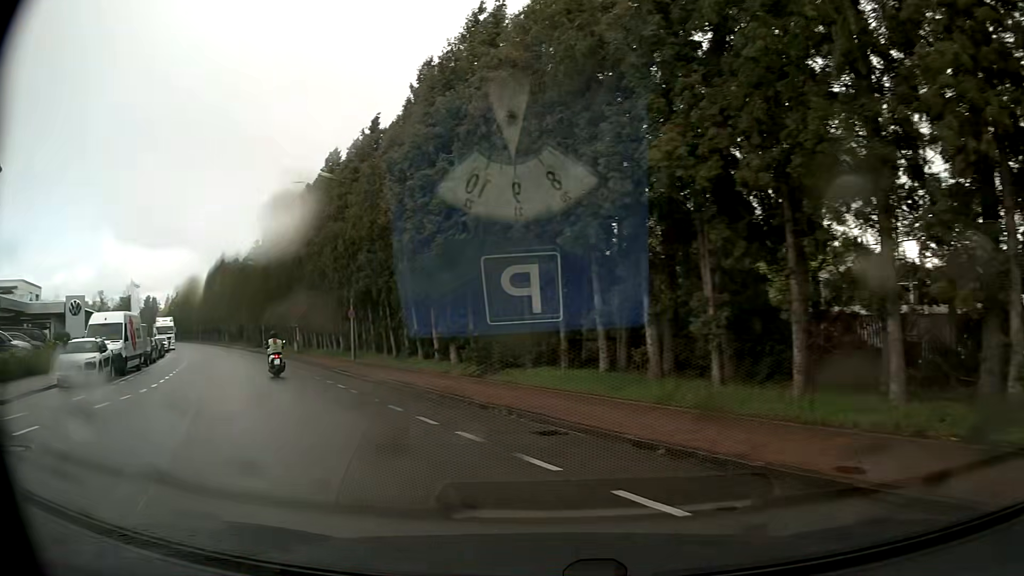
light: Day
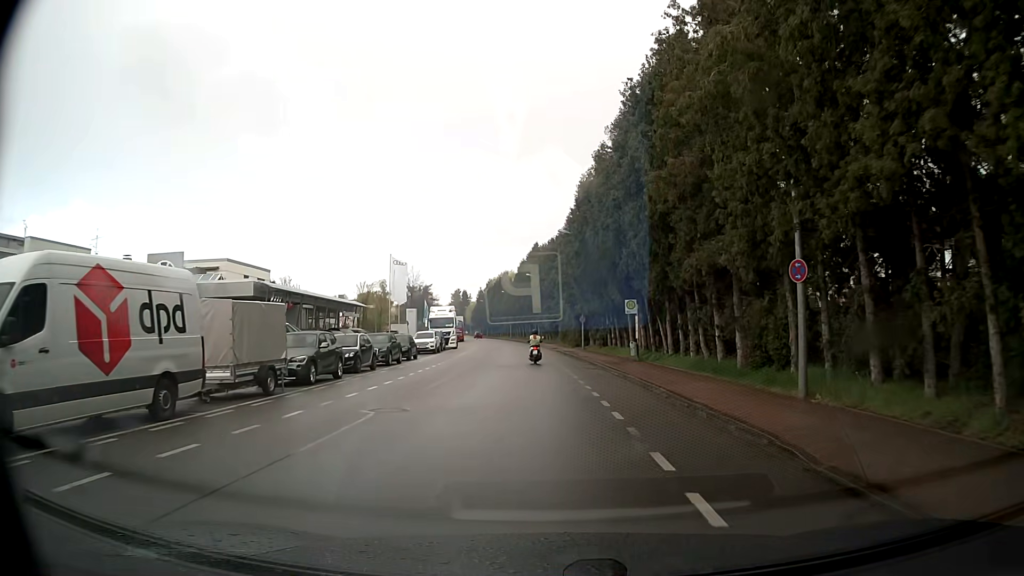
(-7.9, +20.5) m; -29°
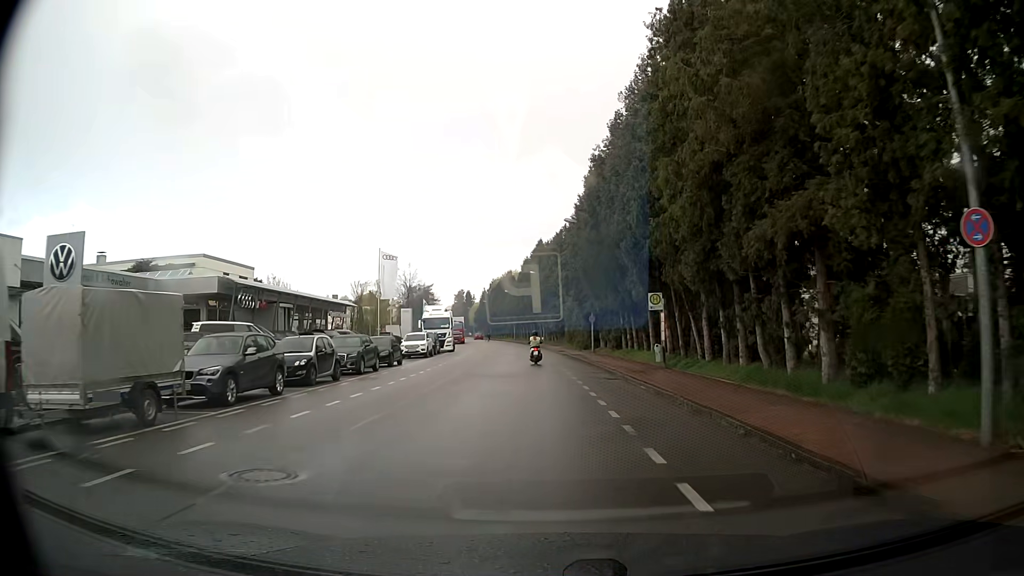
(0.0, +5.7) m; -1°
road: tertiary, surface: asphalt
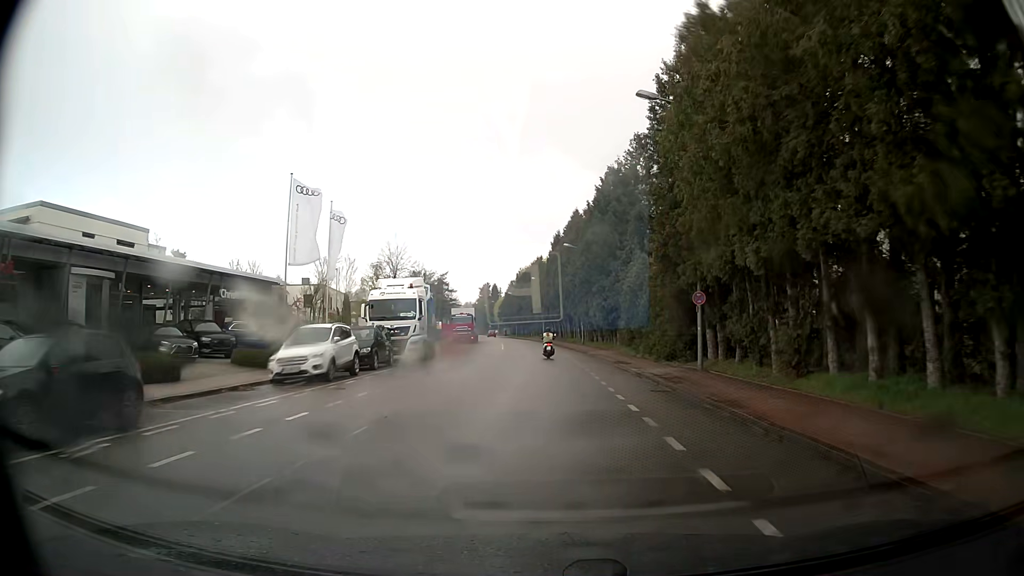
(-0.5, +25.6) m; -3°
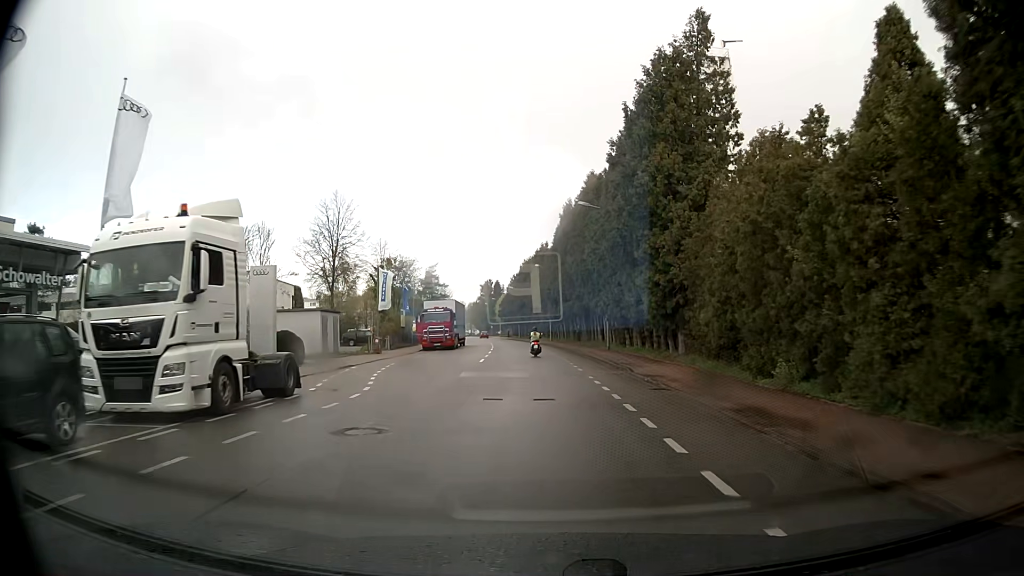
(+0.1, +20.4) m; 0°
(0, +10) (0, +20) (-1, +30) (-1, +40) (-2, +50) (-3, +60) (-3, +70) (-5, +80) (-6, +90) (-8, +100) m
